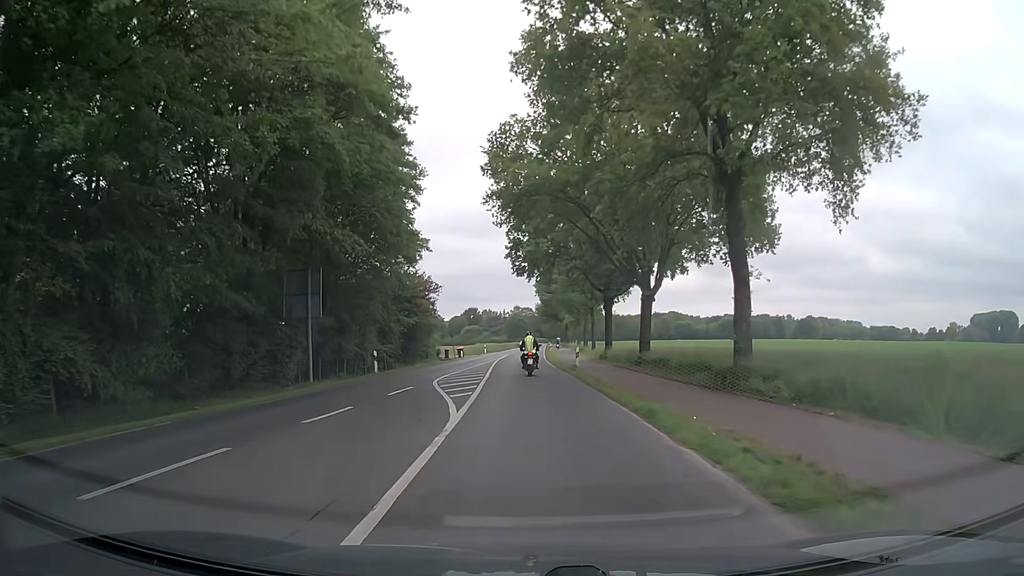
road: secondary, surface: asphalt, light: Day
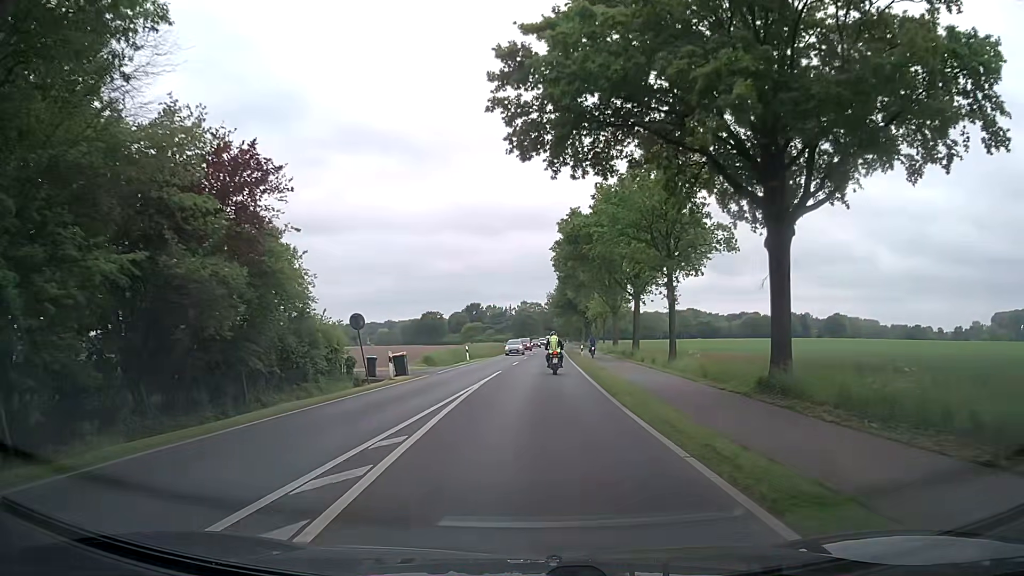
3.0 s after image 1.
(-0.3, +35.9) m; 0°
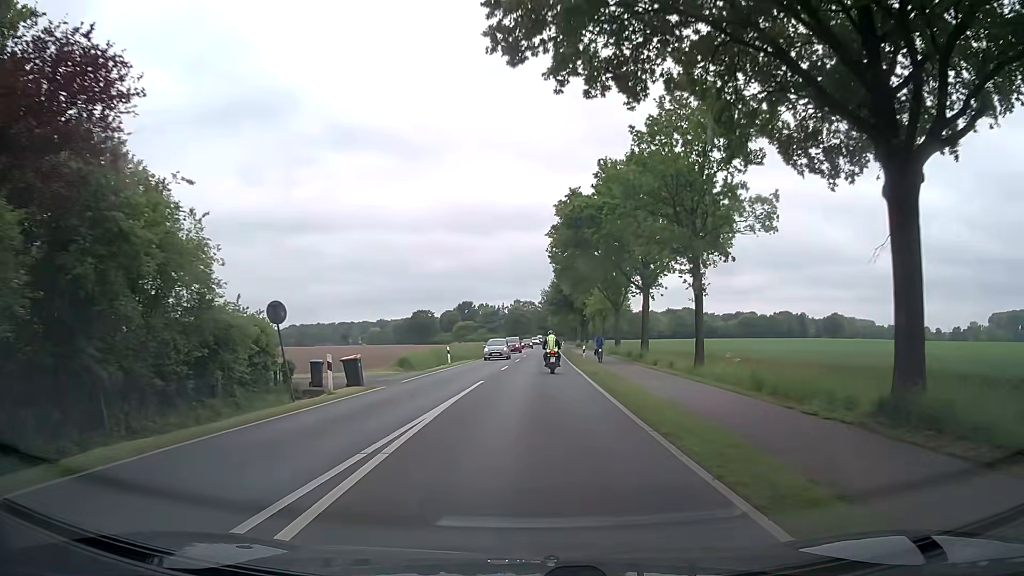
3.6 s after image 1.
(+0.1, +7.4) m; +1°
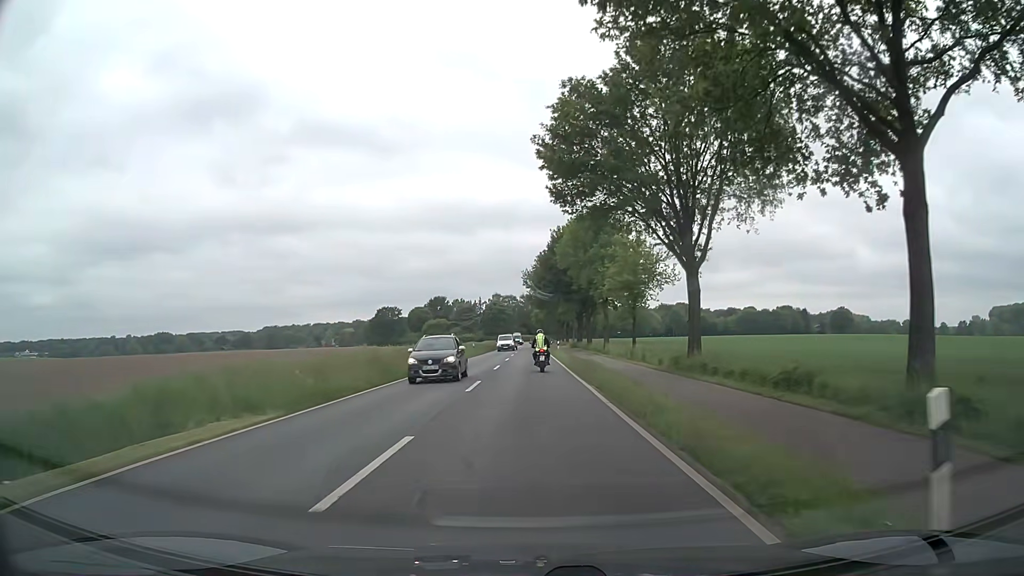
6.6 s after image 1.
(+0.3, +37.2) m; +1°
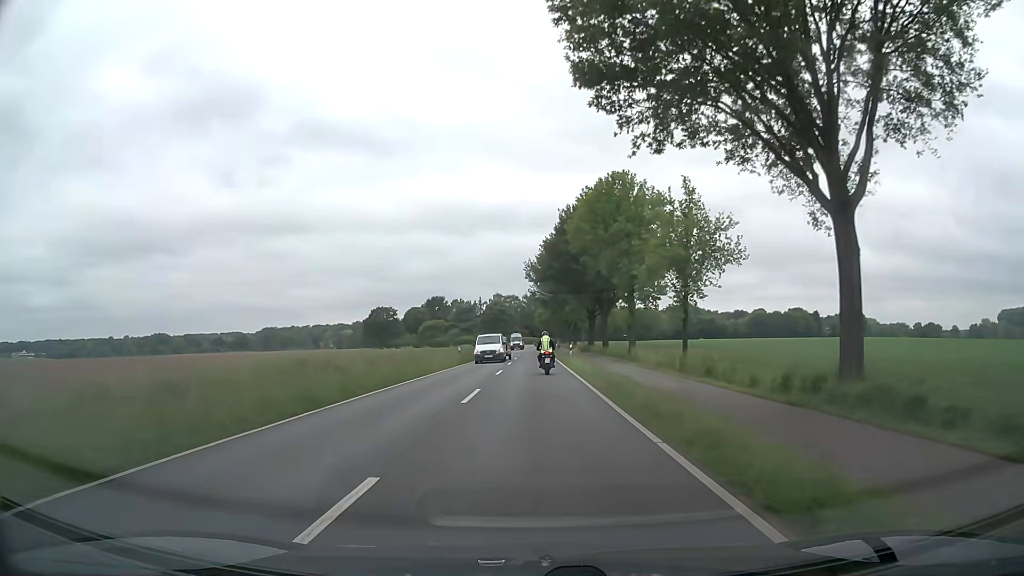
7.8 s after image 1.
(-0.1, +14.9) m; -1°
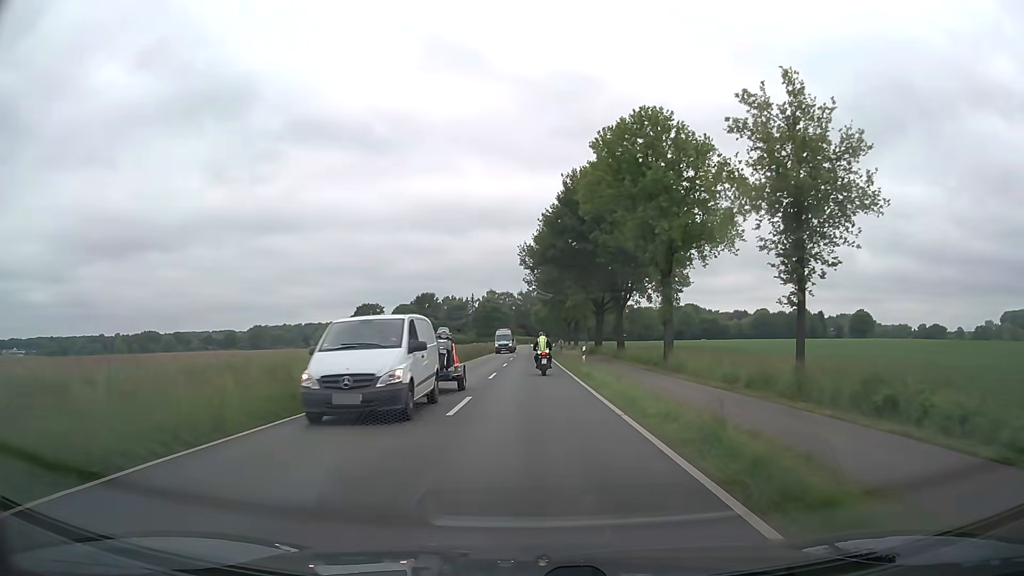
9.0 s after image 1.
(0.0, +14.8) m; 0°
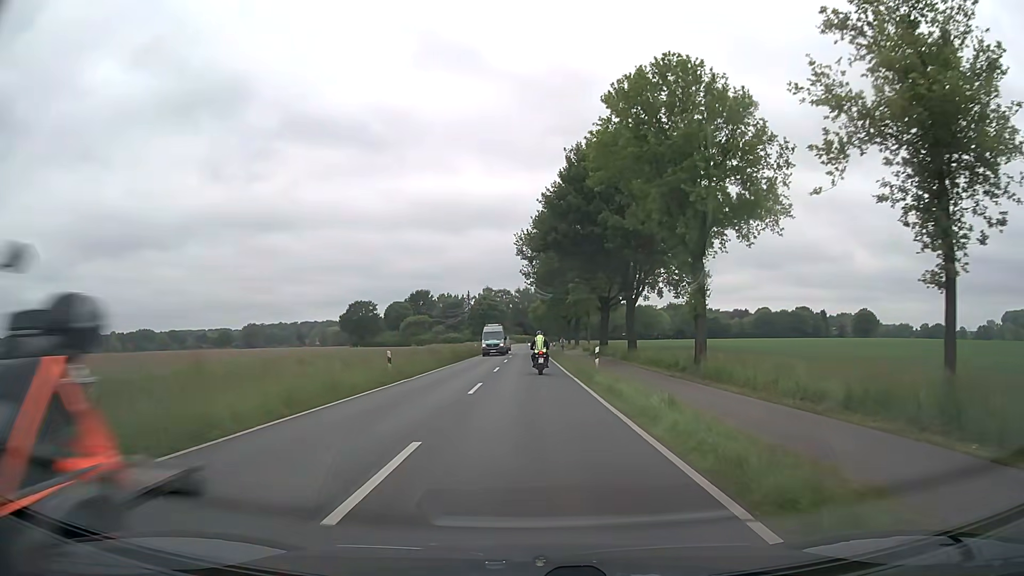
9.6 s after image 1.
(0.0, +7.3) m; 0°
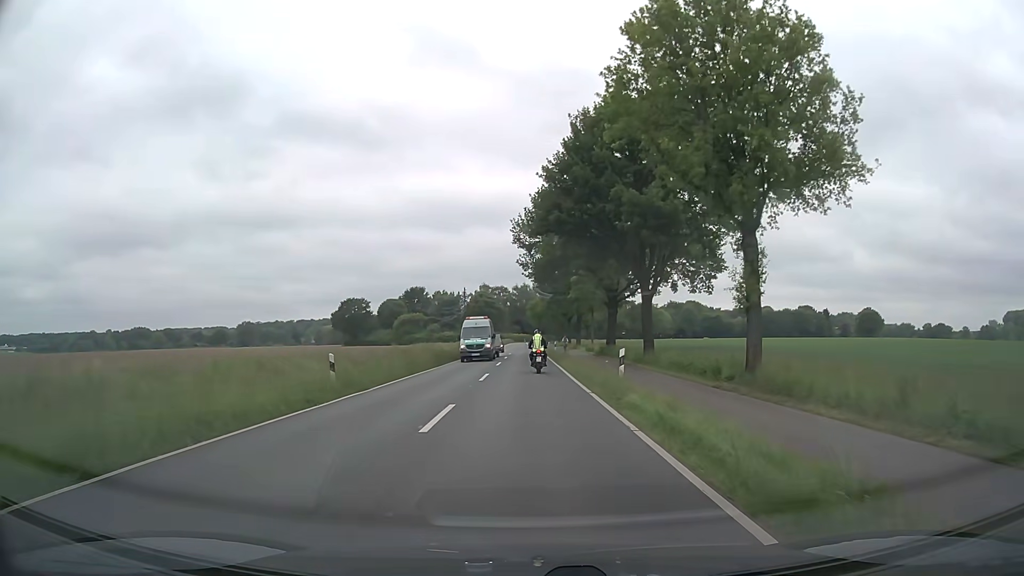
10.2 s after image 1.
(0.0, +7.3) m; 0°
(0, +10) (0, +20) (0, +30) (0, +40) (0, +50) (0, +60) (0, +70) (0, +80) (-1, +90) (-1, +100) m
